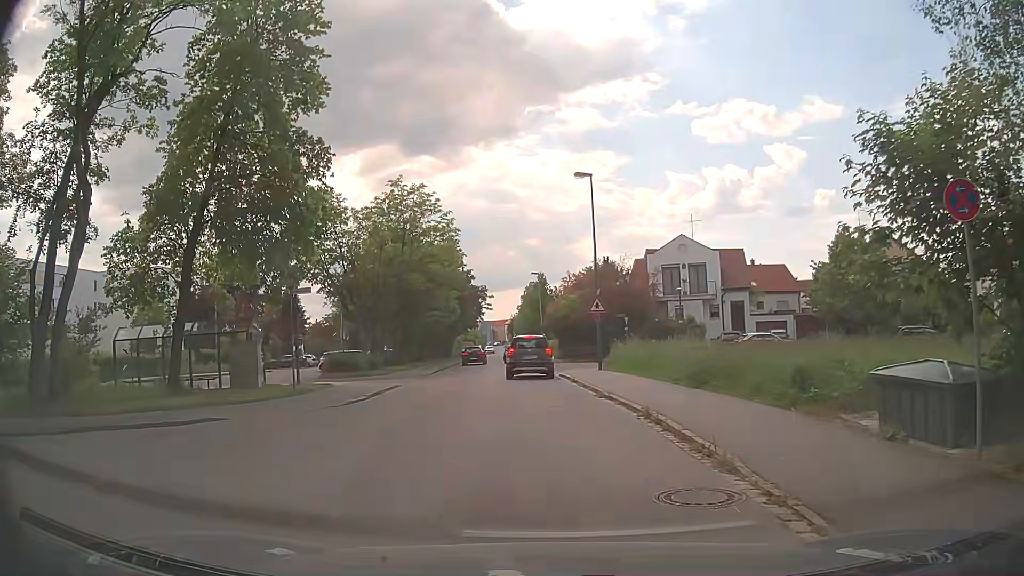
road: residential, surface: asphalt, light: Day
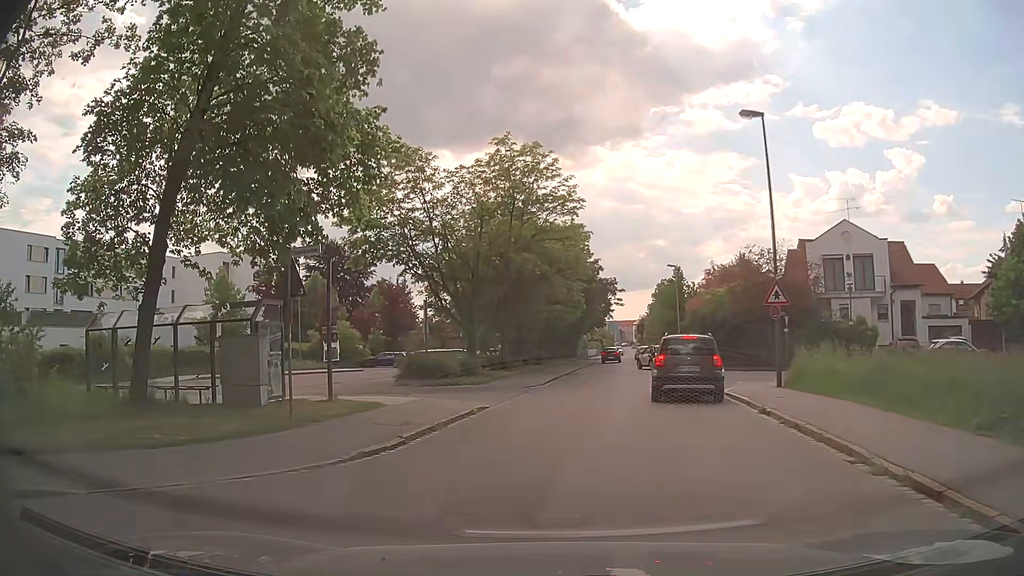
(-0.8, +8.7) m; -10°
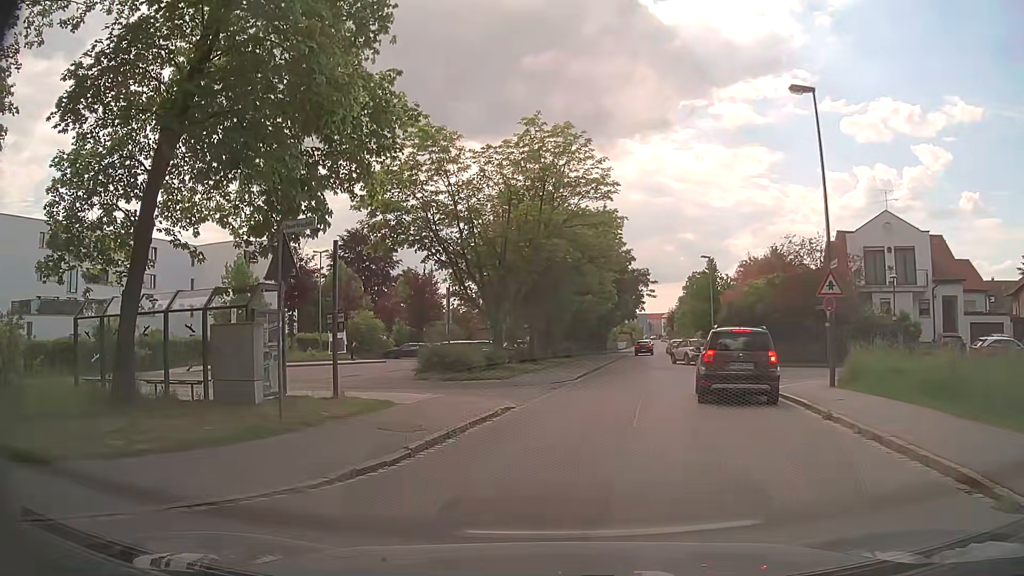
(-0.1, +1.9) m; -4°
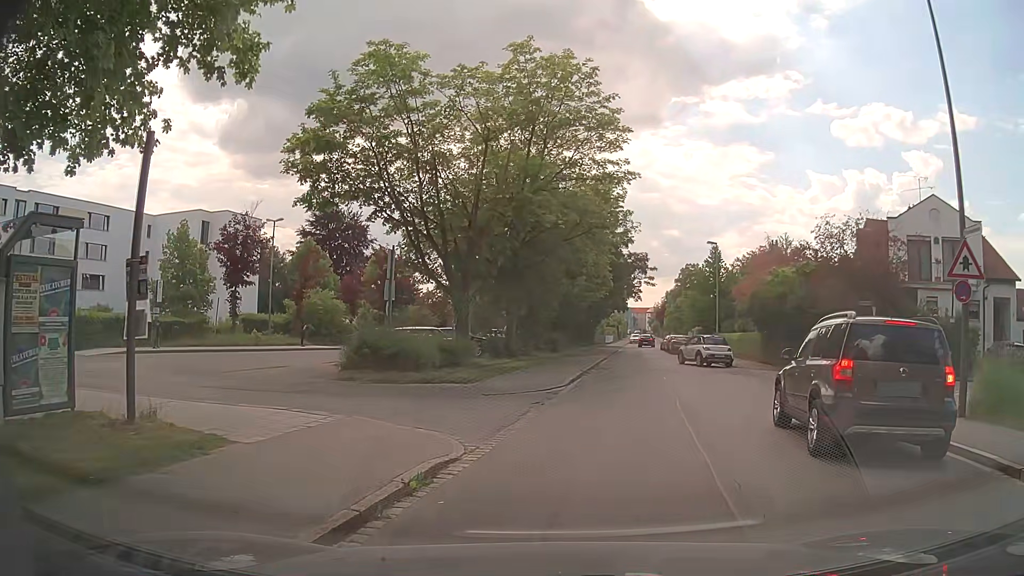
(0.0, +7.3) m; +2°
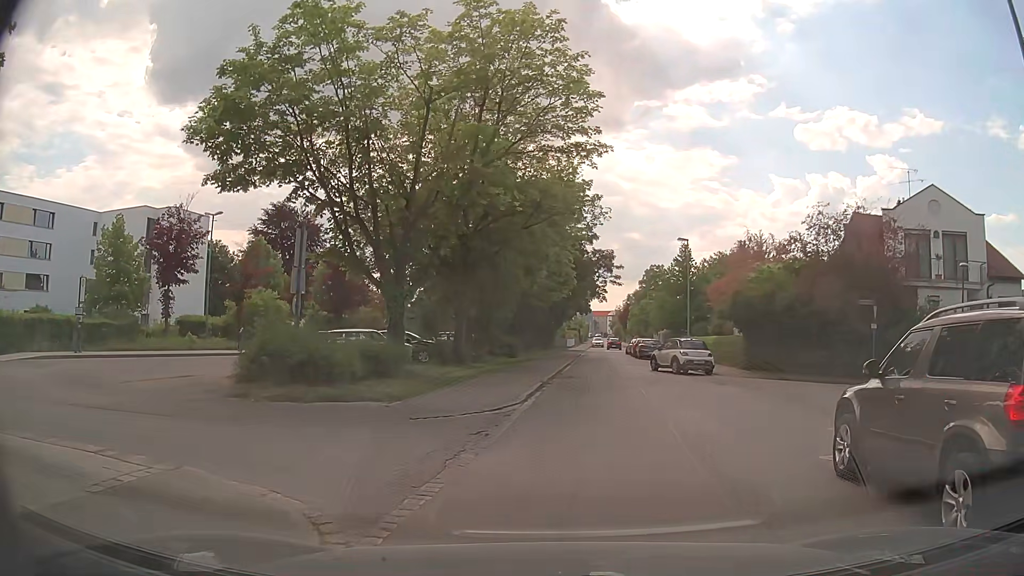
(+0.1, +3.8) m; +3°
